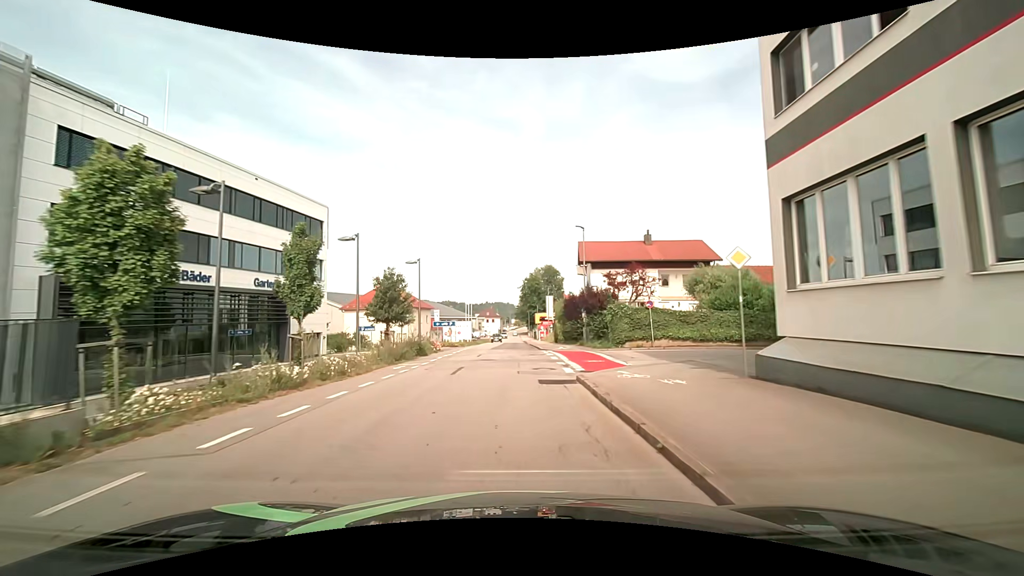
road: residential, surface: asphalt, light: Day
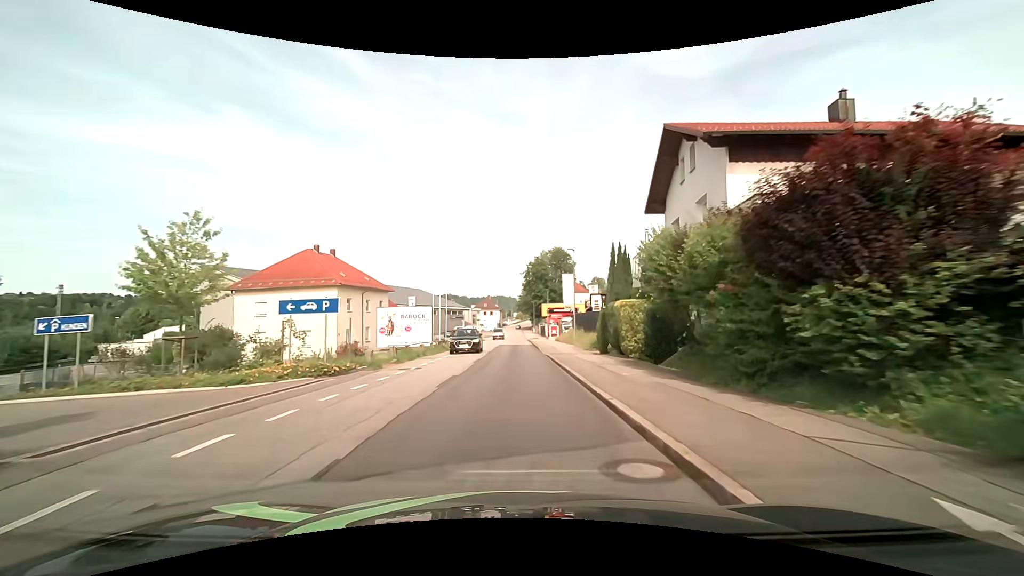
(+0.1, +31.0) m; 0°
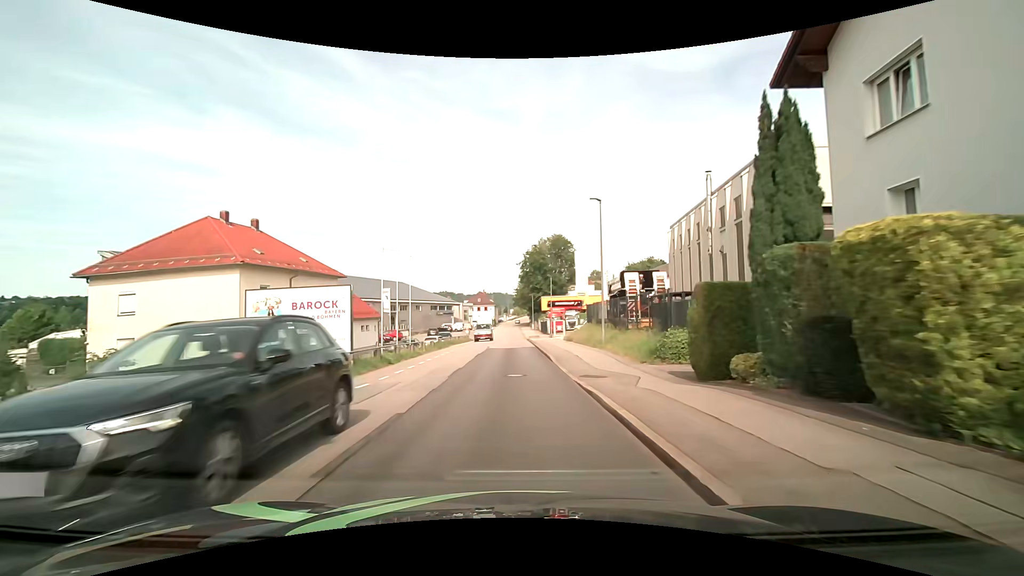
(+0.1, +15.6) m; +1°
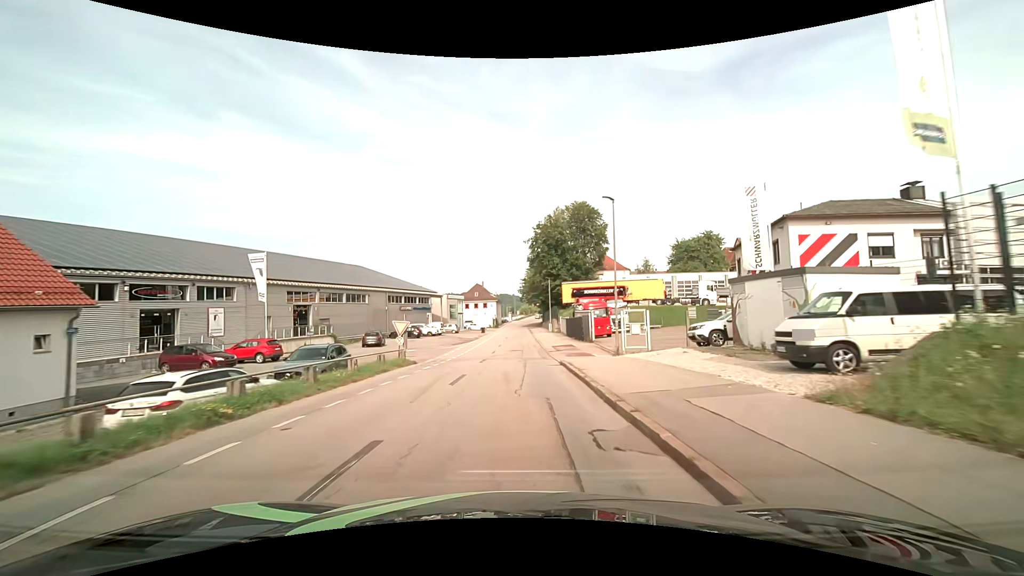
(-0.5, +38.9) m; -1°
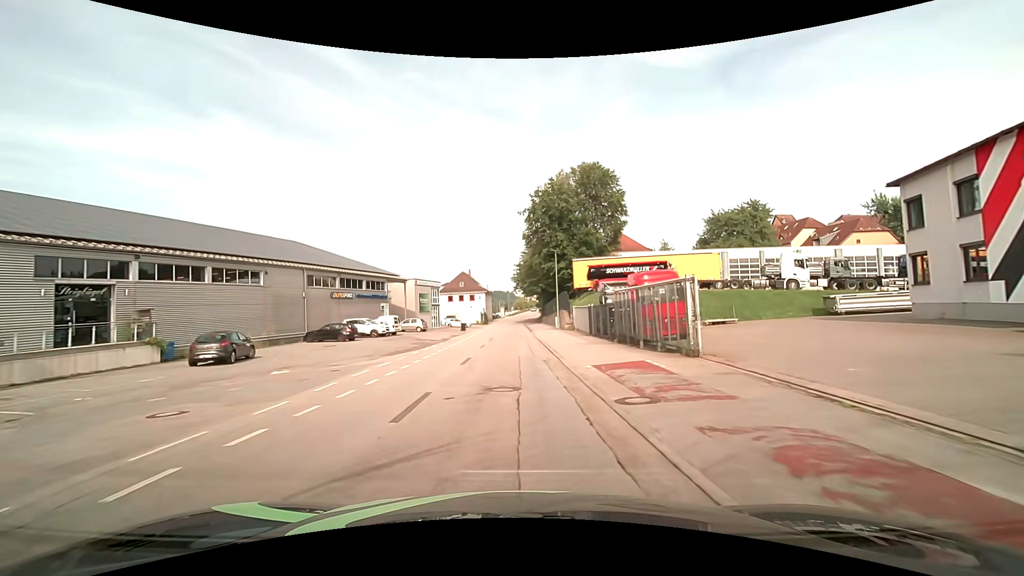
(+0.1, +23.1) m; 0°
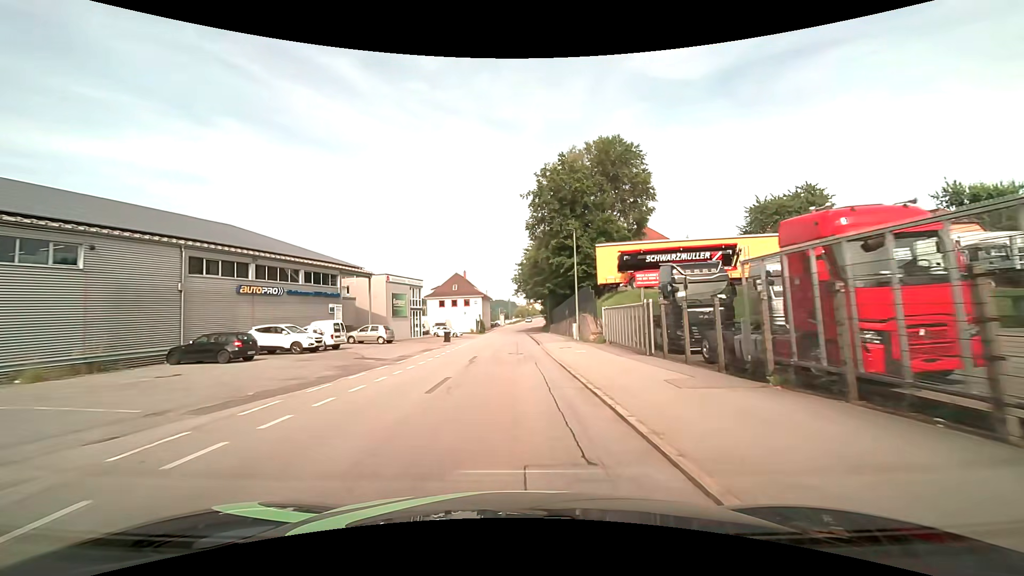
(0.0, +15.3) m; 0°
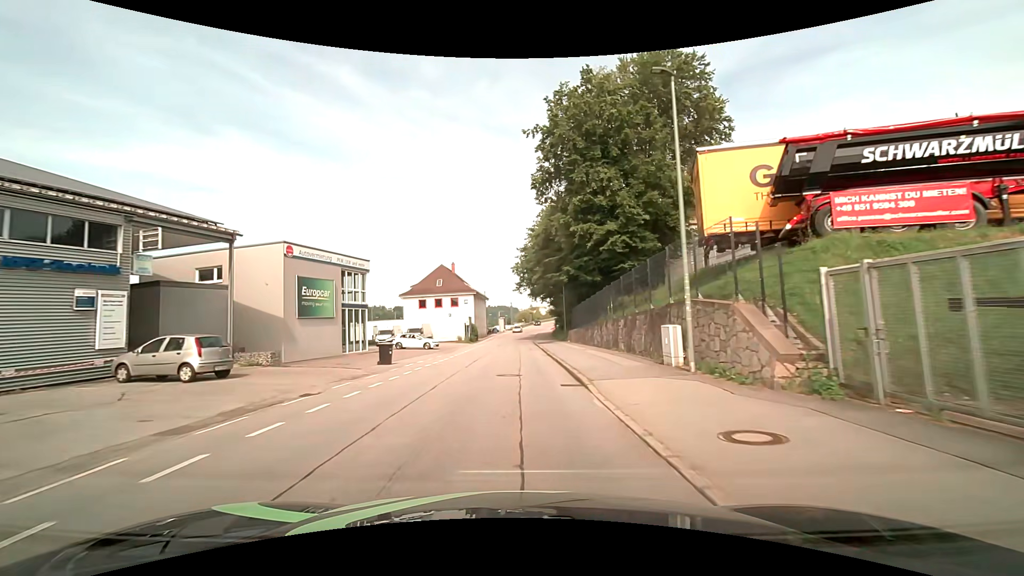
(0.0, +22.7) m; 0°
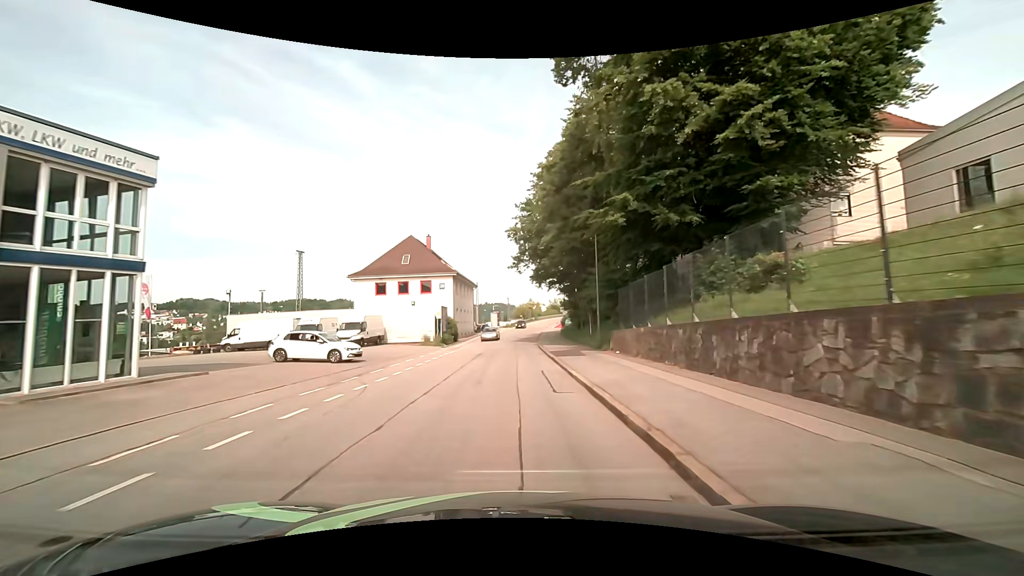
(+0.1, +22.7) m; 0°
(0, +10) (0, +20) (0, +30) (0, +40) (+1, +50) (+1, +60) (+2, +70) (+3, +80) (+4, +90) (+5, +100) m
